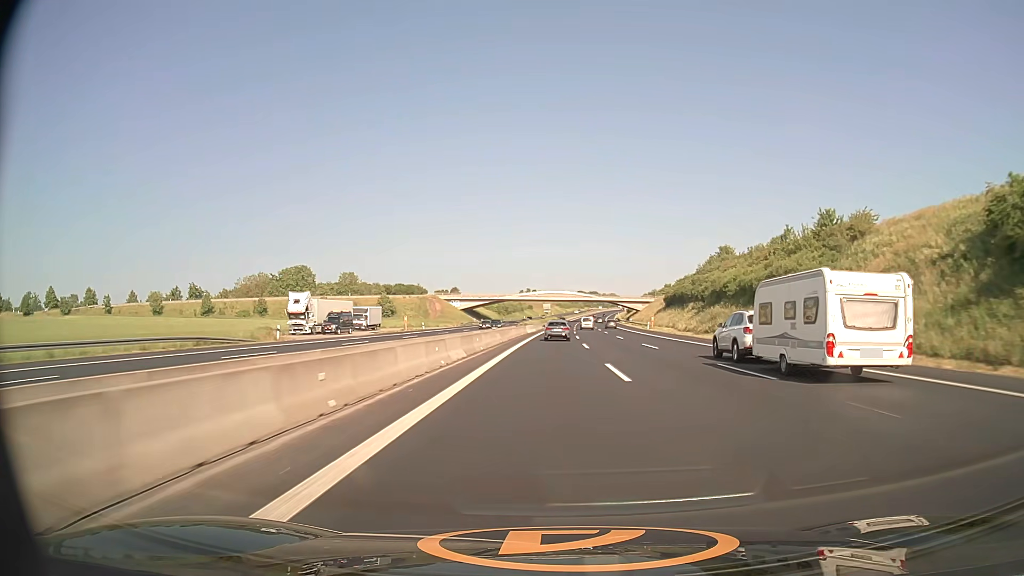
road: motorway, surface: asphalt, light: Day
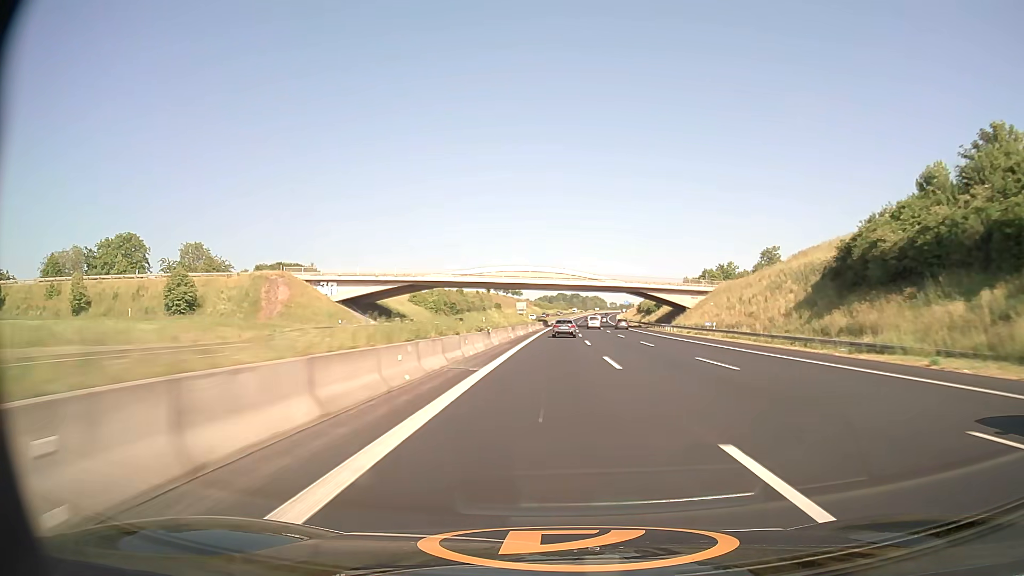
(+1.1, +90.4) m; +2°
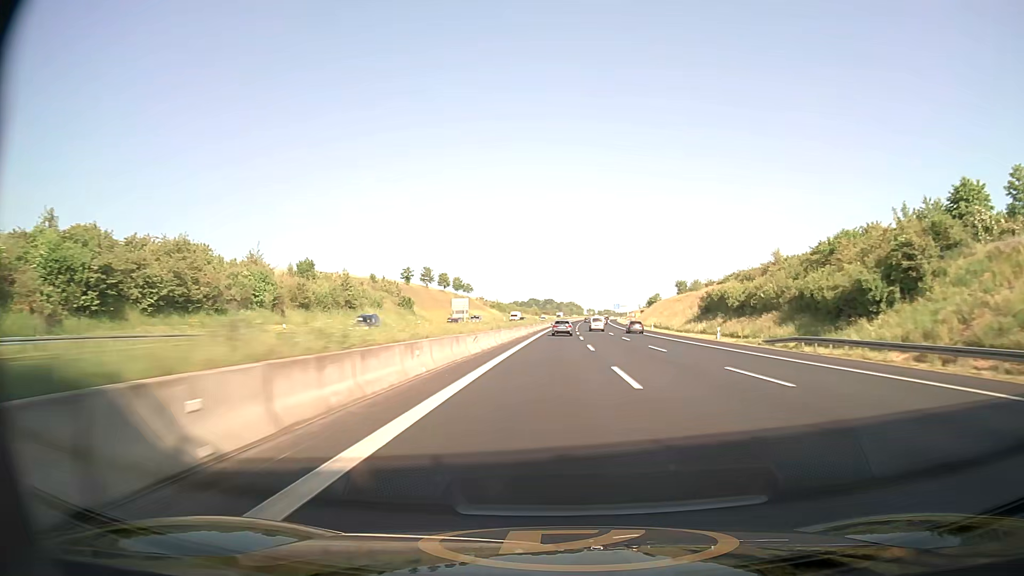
(+2.3, +113.3) m; +2°
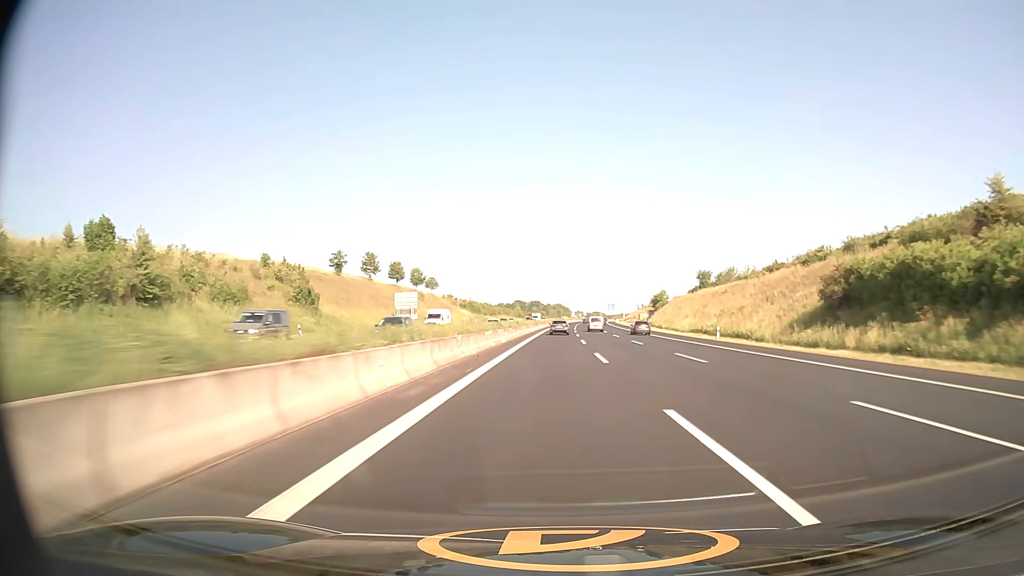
(+0.8, +45.3) m; +2°
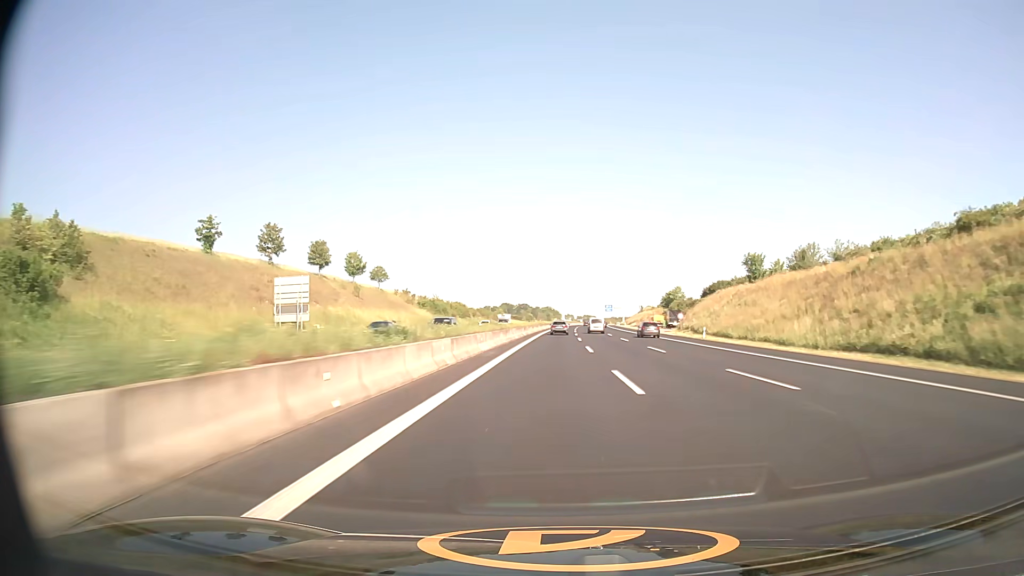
(+0.4, +45.2) m; +1°
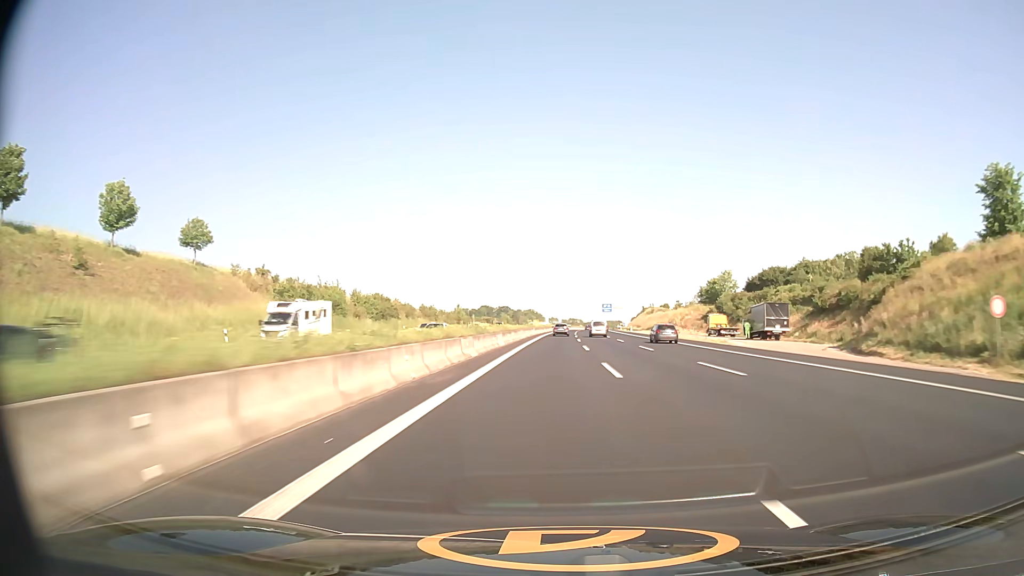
(+0.9, +67.9) m; +1°
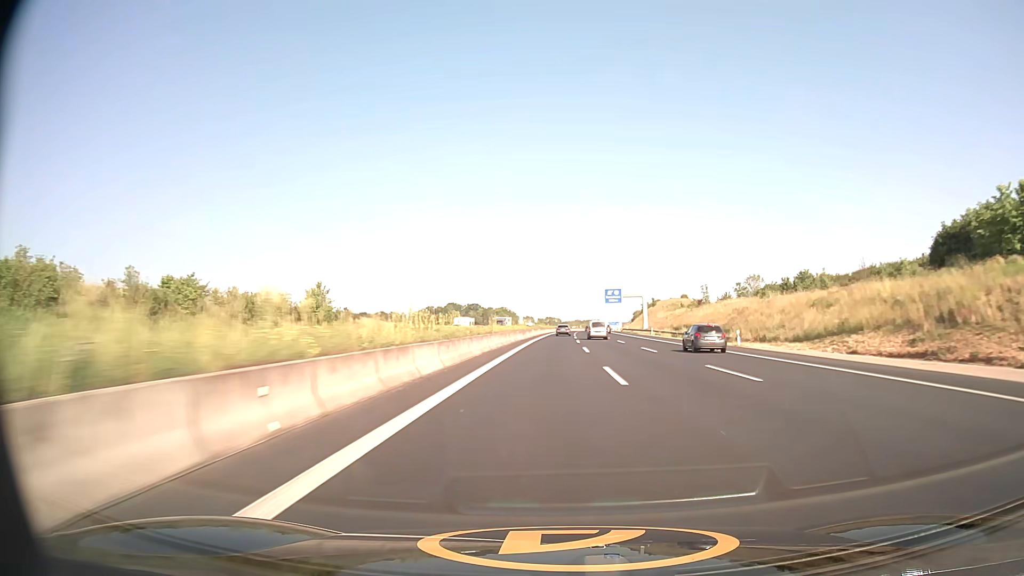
(+1.6, +92.1) m; +2°
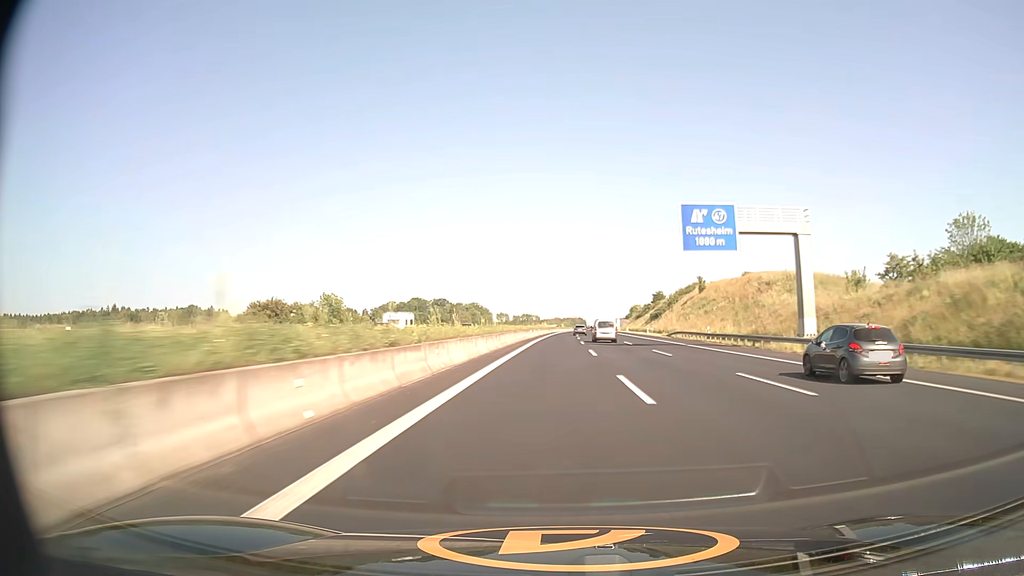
(+1.5, +93.6) m; +2°
(0, +10) (0, +20) (0, +30) (0, +40) (0, +50) (+1, +60) (+1, +70) (+1, +80) (+1, +90) (+2, +100) m
